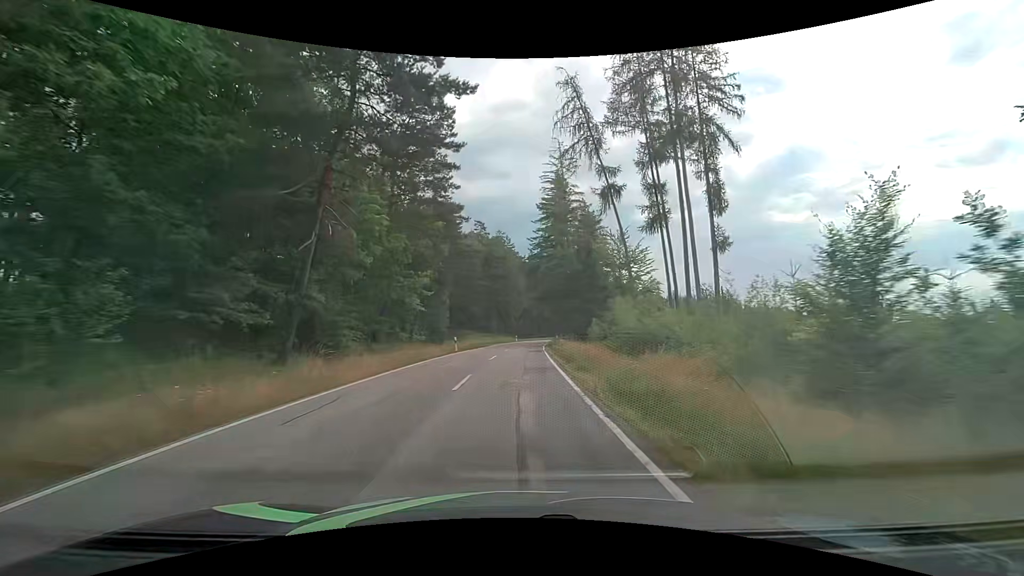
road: tertiary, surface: asphalt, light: Day
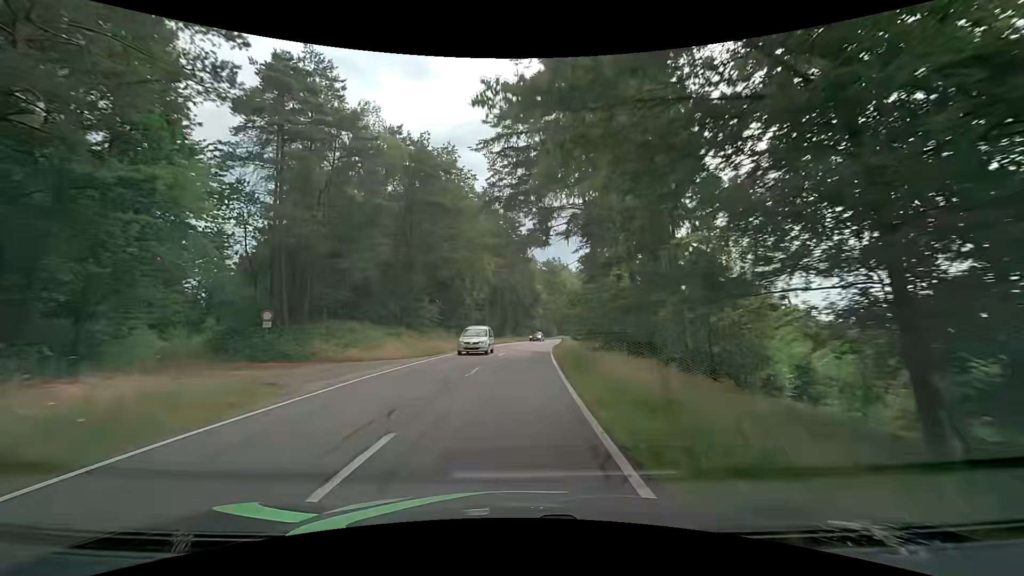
(+1.3, +45.1) m; +3°
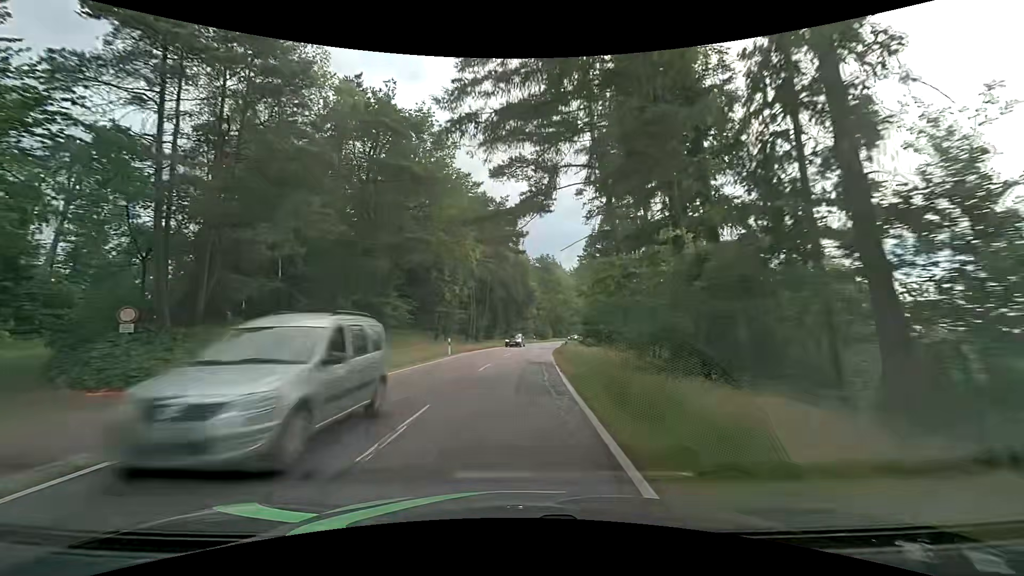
(+0.1, +9.1) m; +1°
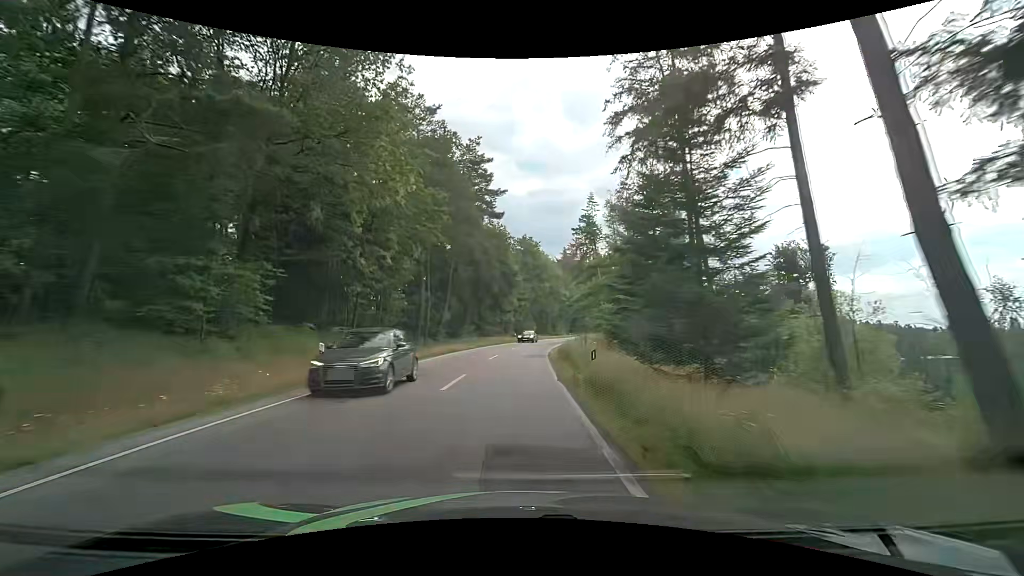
(+0.4, +18.2) m; +2°
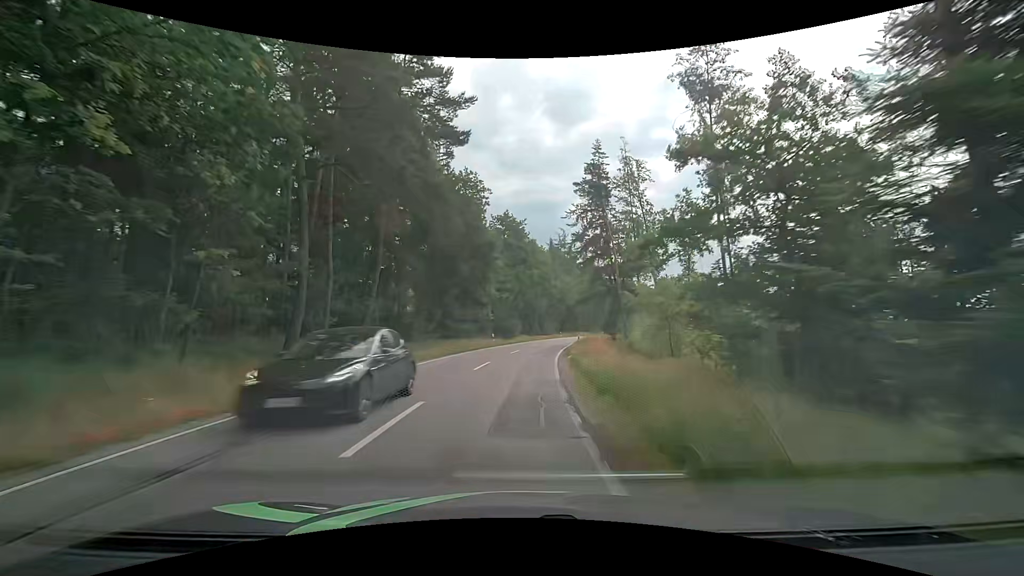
(+0.3, +18.1) m; +2°
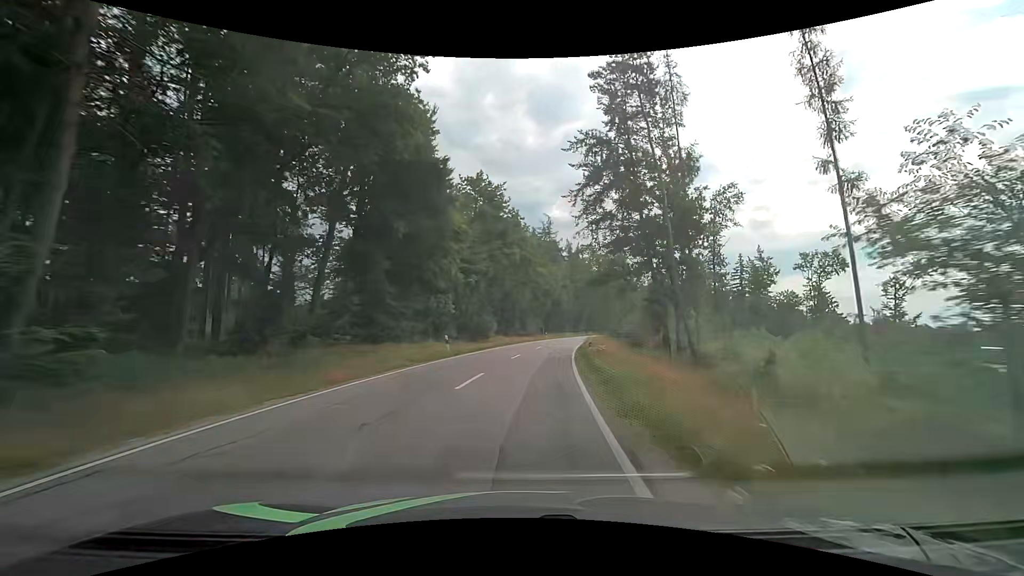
(+0.4, +17.8) m; +3°
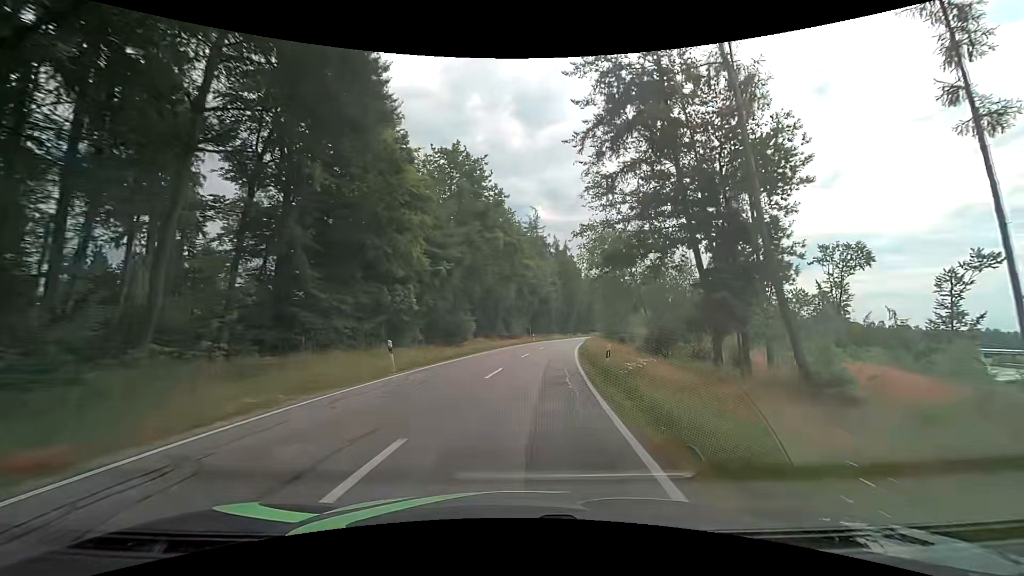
(+0.1, +9.0) m; +1°
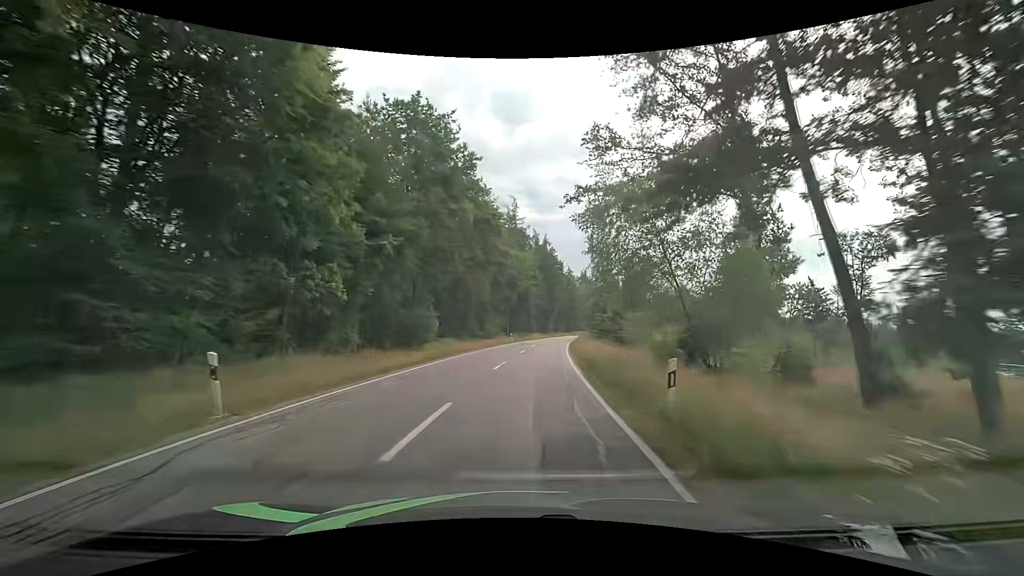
(+0.2, +9.1) m; +3°
(0, +10) (+1, +20) (+1, +30) (+2, +40) (+3, +50) (+5, +60) (+6, +70) (+8, +80) (+9, +89) (+11, +99) m
